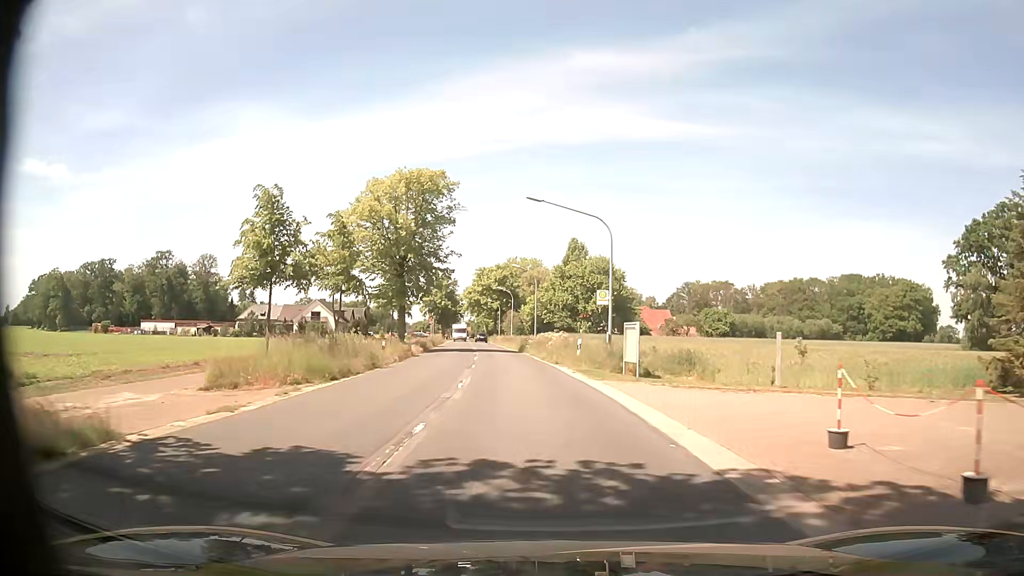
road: secondary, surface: asphalt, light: Day
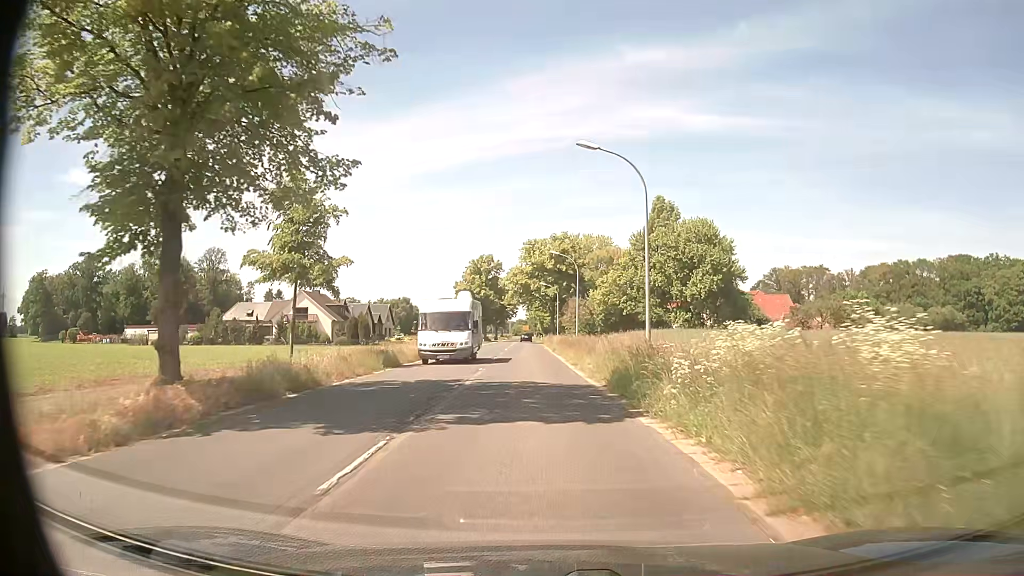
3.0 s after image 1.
(-2.0, +37.9) m; -5°
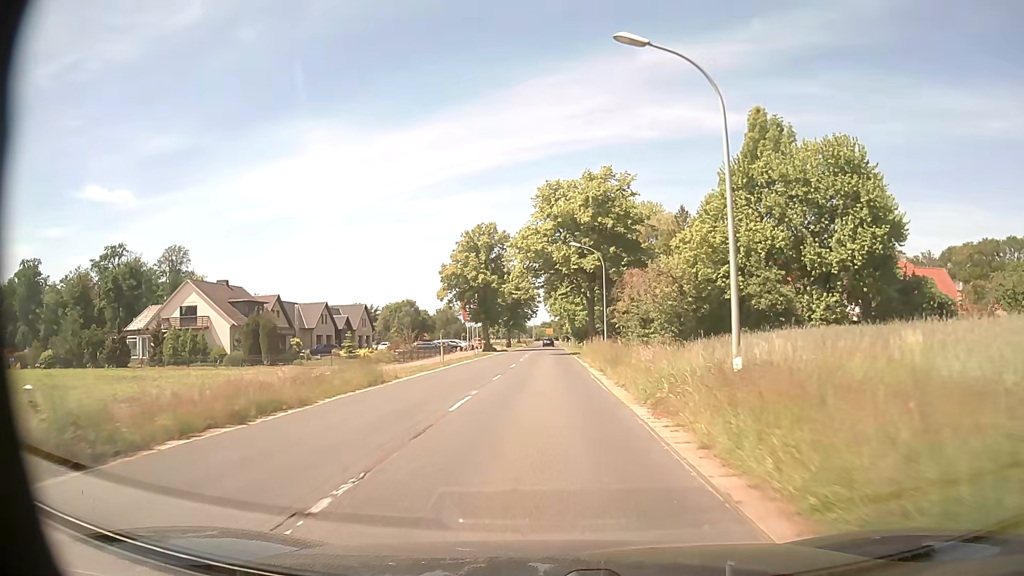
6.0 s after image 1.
(-1.0, +38.1) m; -3°
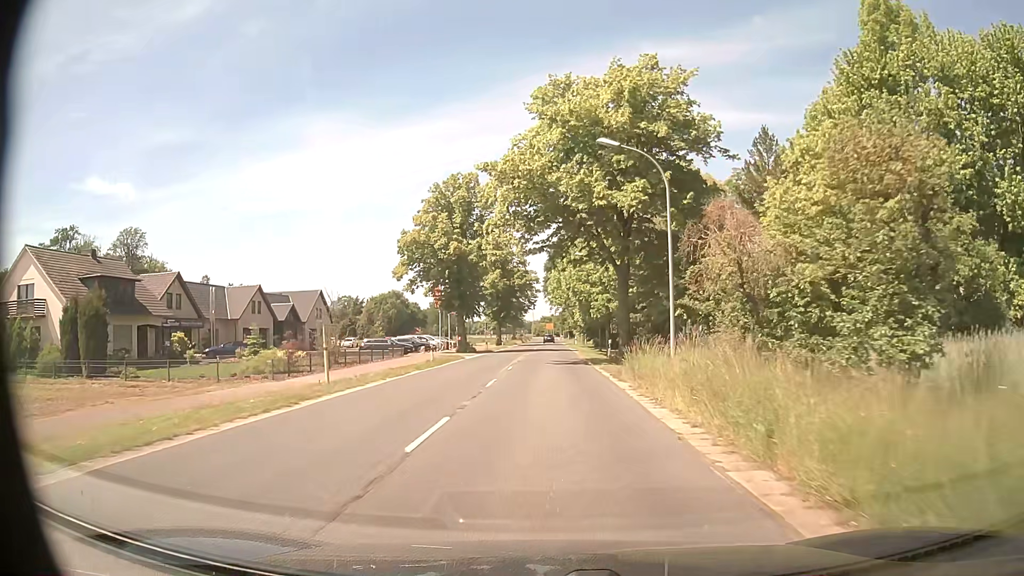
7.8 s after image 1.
(+0.1, +22.9) m; 0°
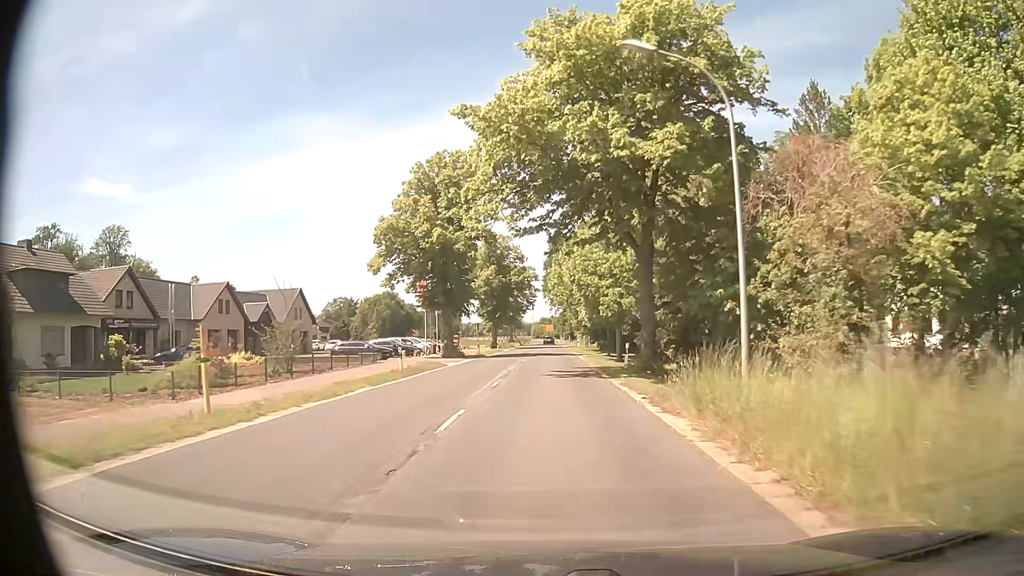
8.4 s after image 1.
(0.0, +7.6) m; 0°
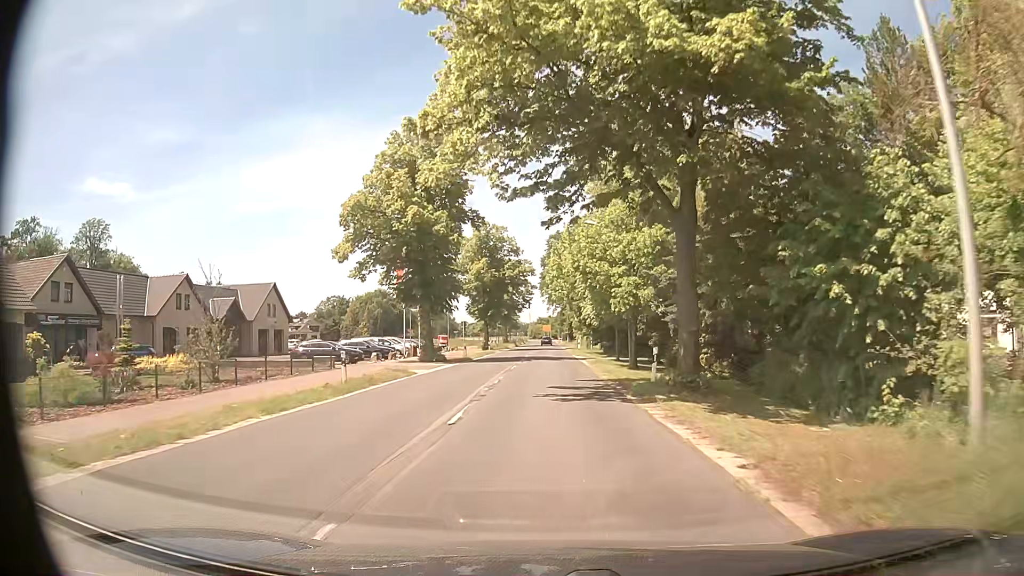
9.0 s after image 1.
(0.0, +7.6) m; 0°
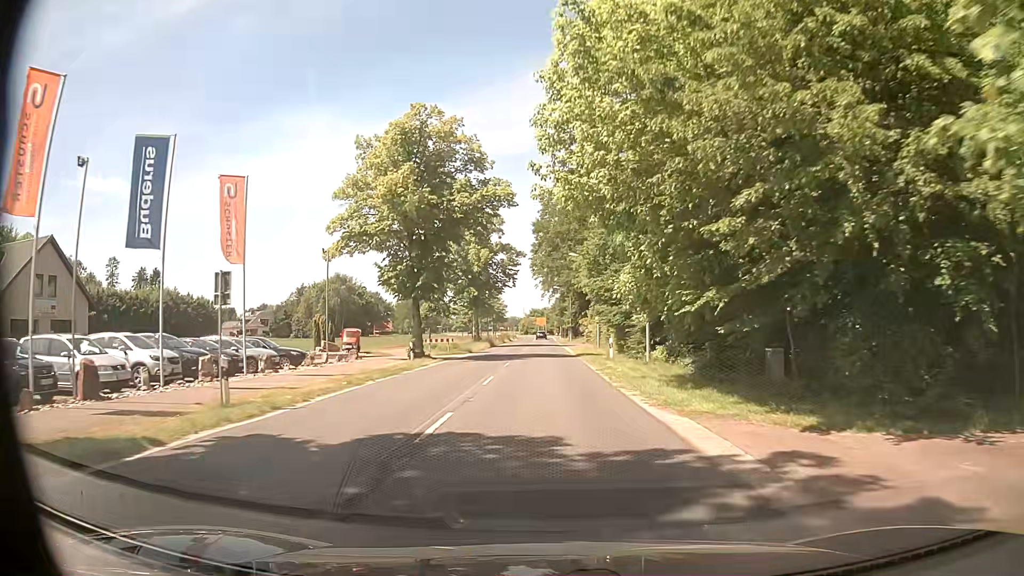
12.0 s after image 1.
(0.0, +38.1) m; +1°
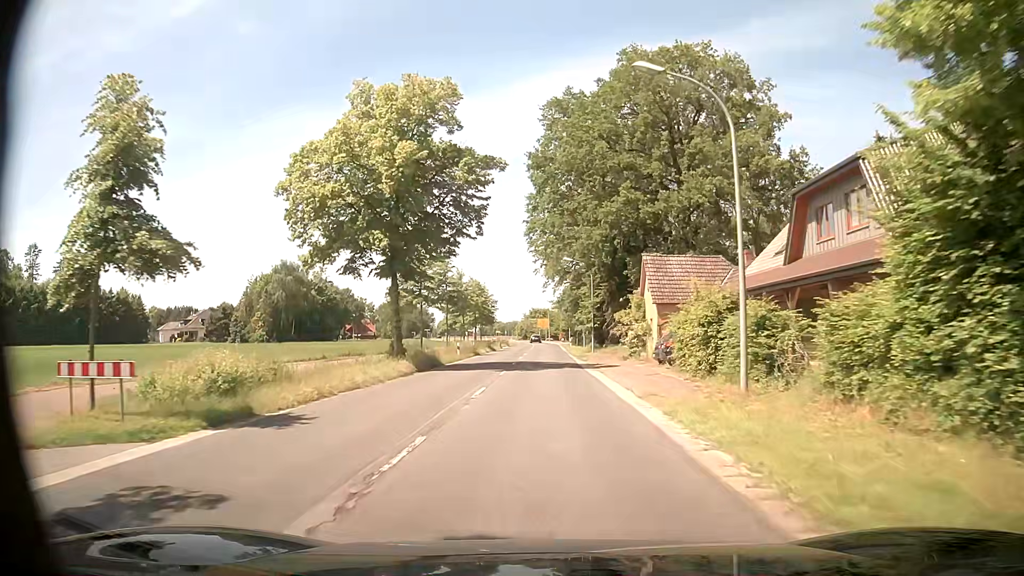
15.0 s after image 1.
(-0.6, +38.3) m; -1°
(0, +10) (0, +20) (0, +30) (0, +40) (0, +50) (0, +60) (0, +70) (0, +80) (0, +90) (0, +100) m
